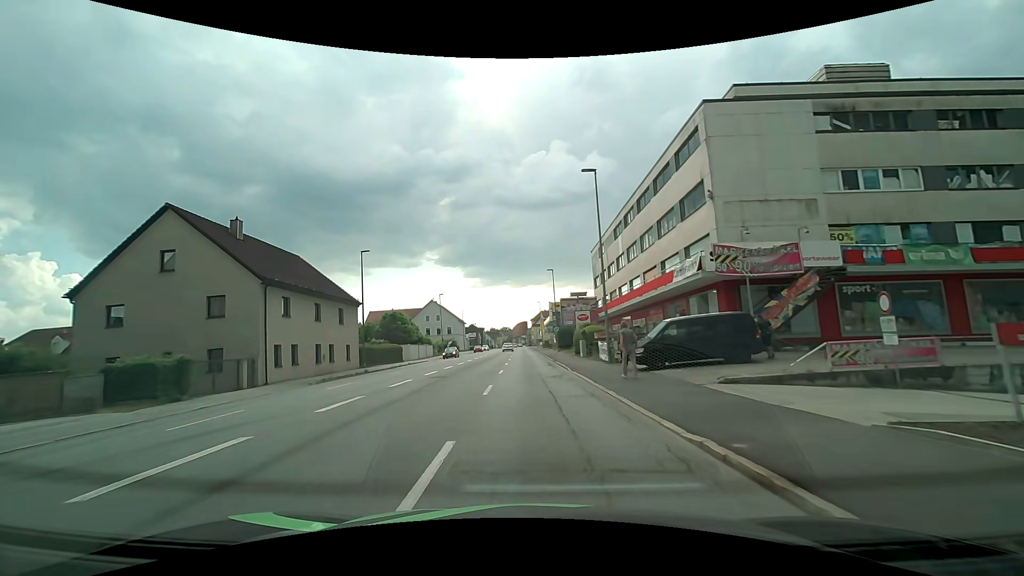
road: tertiary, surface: asphalt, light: Day
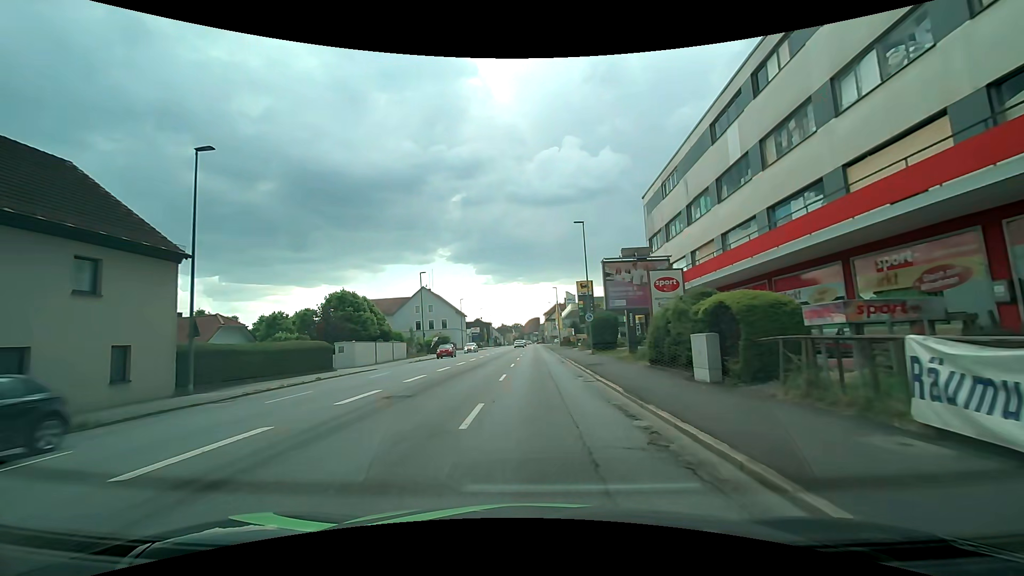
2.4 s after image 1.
(-0.3, +23.3) m; -2°
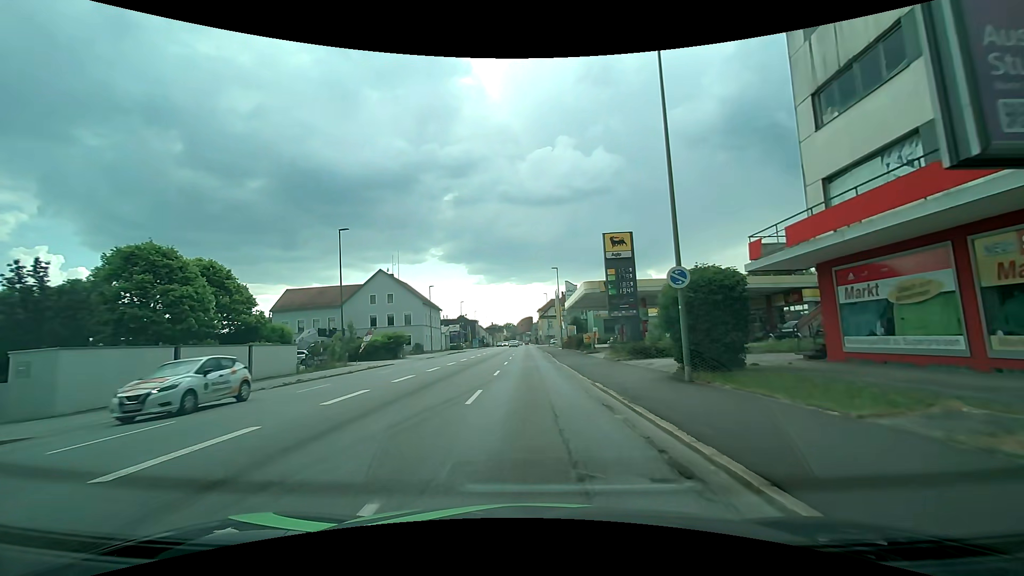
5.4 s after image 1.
(+0.4, +23.9) m; +1°
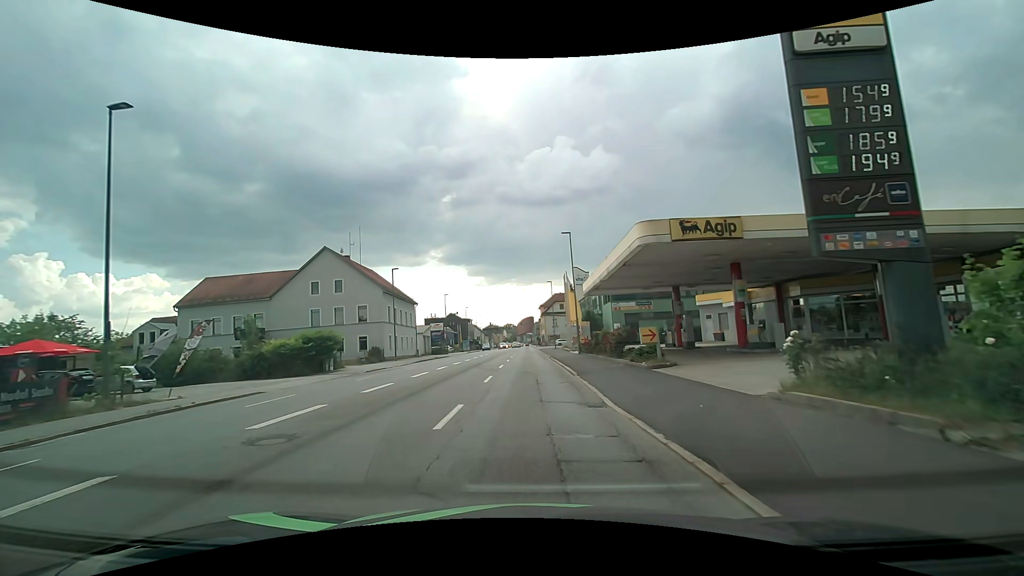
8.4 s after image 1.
(0.0, +20.8) m; 0°
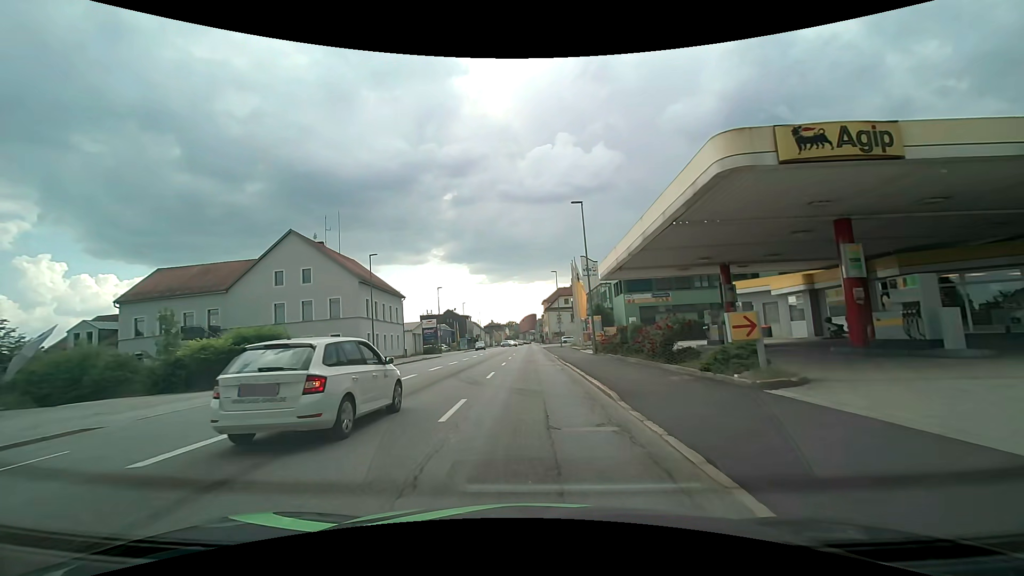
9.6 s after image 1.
(0.0, +8.6) m; 0°
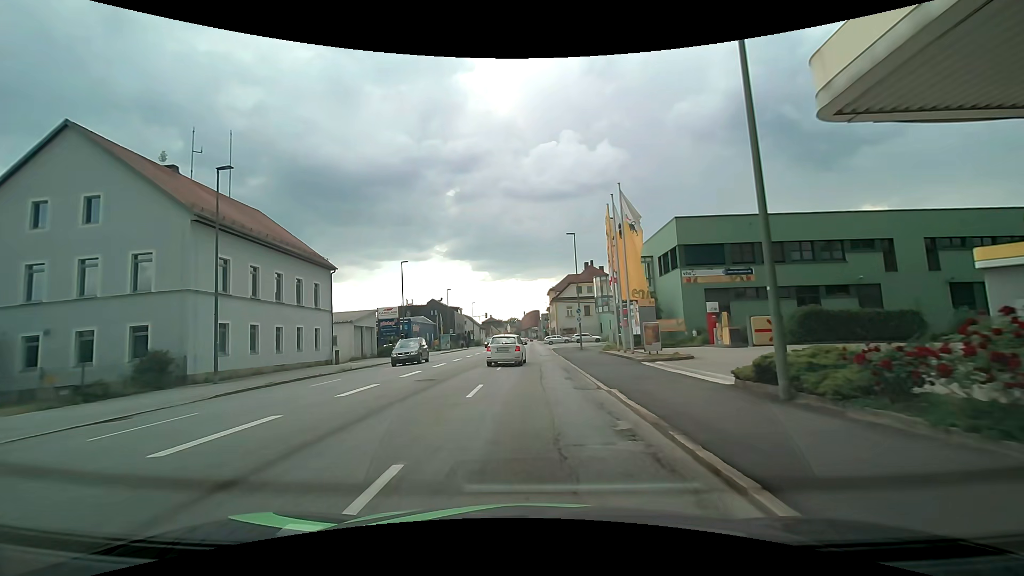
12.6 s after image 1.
(-0.2, +24.1) m; 0°
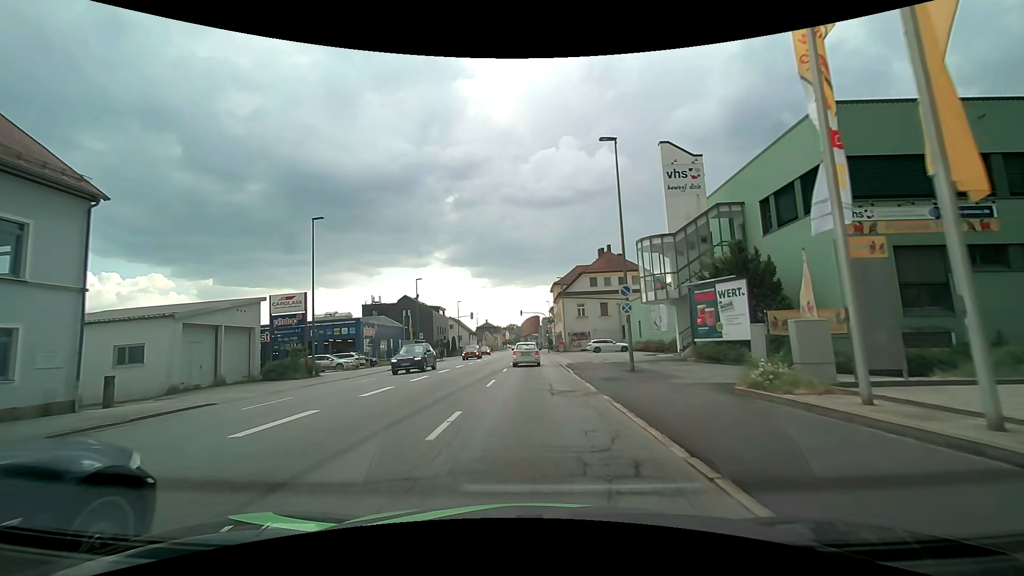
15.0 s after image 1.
(0.0, +22.5) m; 0°
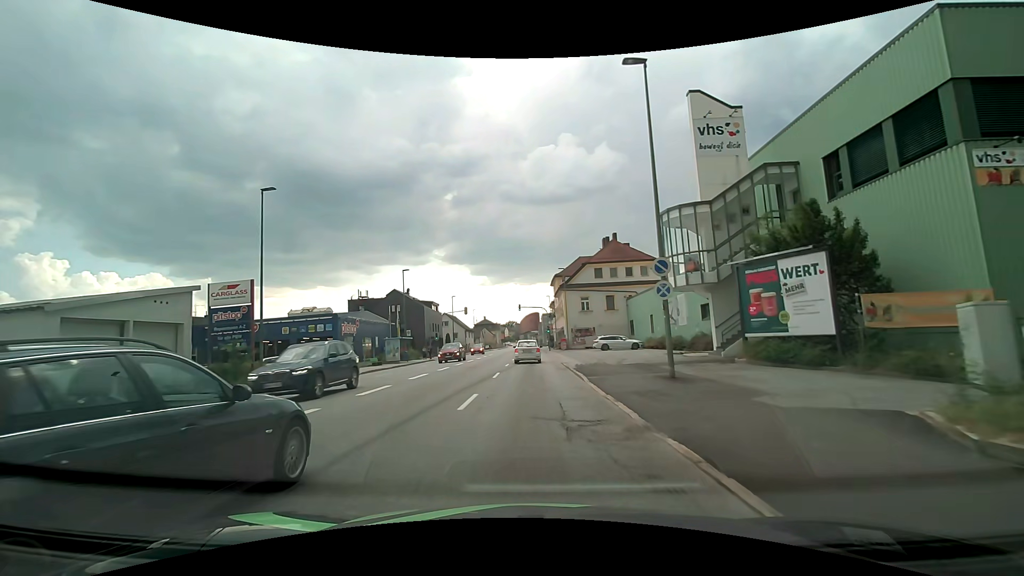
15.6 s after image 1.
(0.0, +6.1) m; 0°
(0, +10) (0, +20) (0, +30) (0, +40) (0, +50) (0, +60) (0, +70) (0, +80) (0, +90) (0, +100) m
